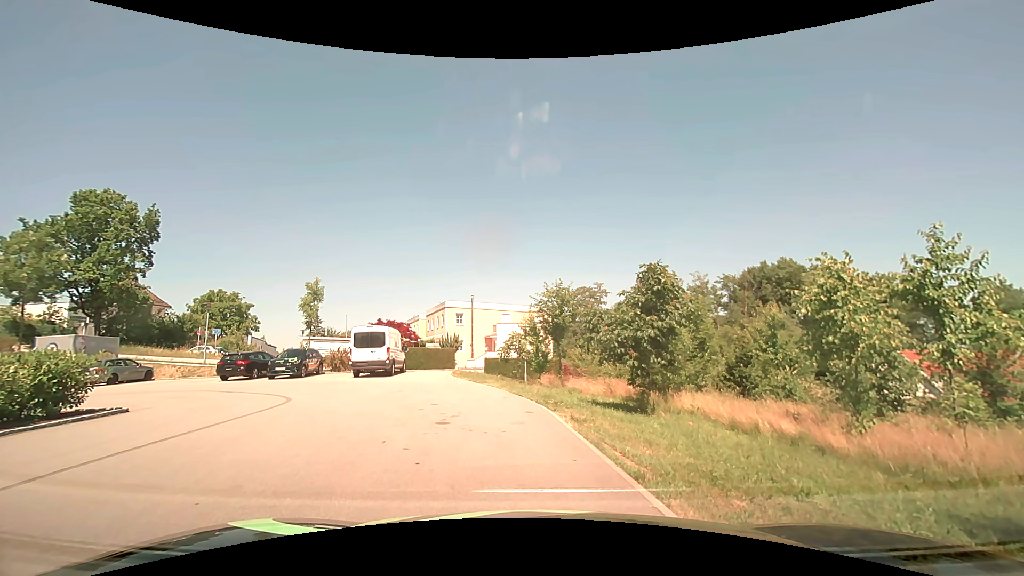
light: Day
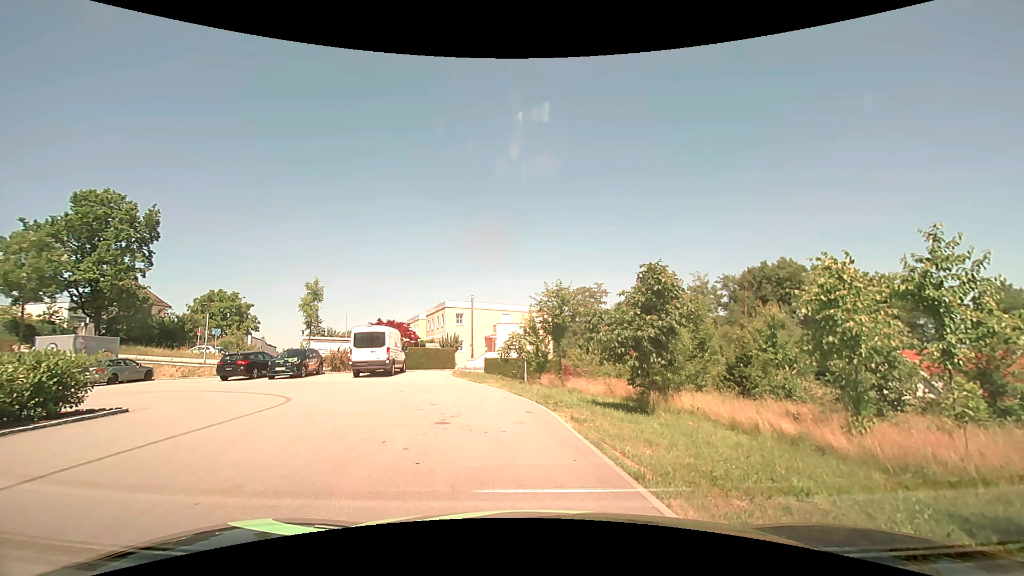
(0.0, 0.0) m; 0°
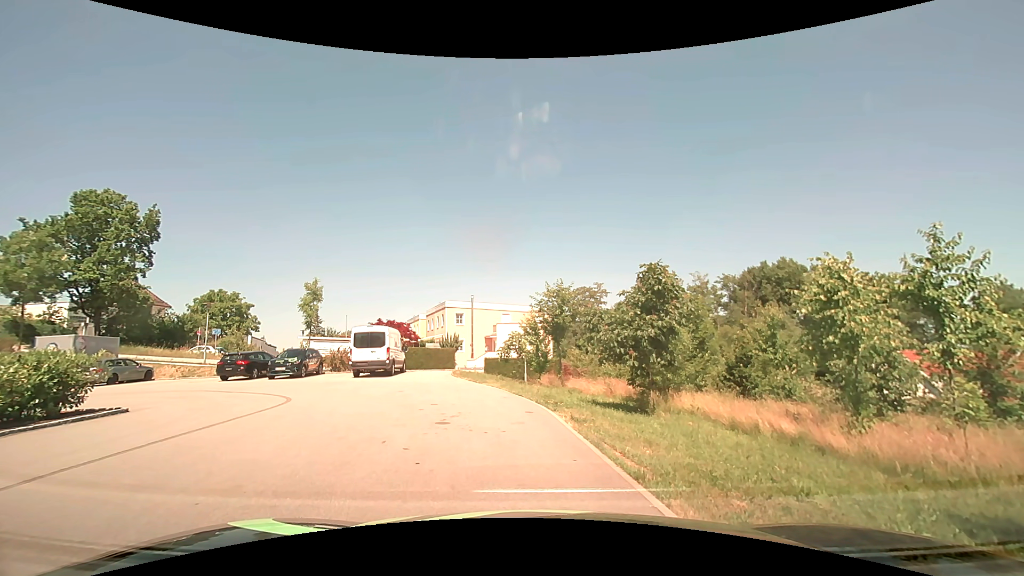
(0.0, 0.0) m; 0°
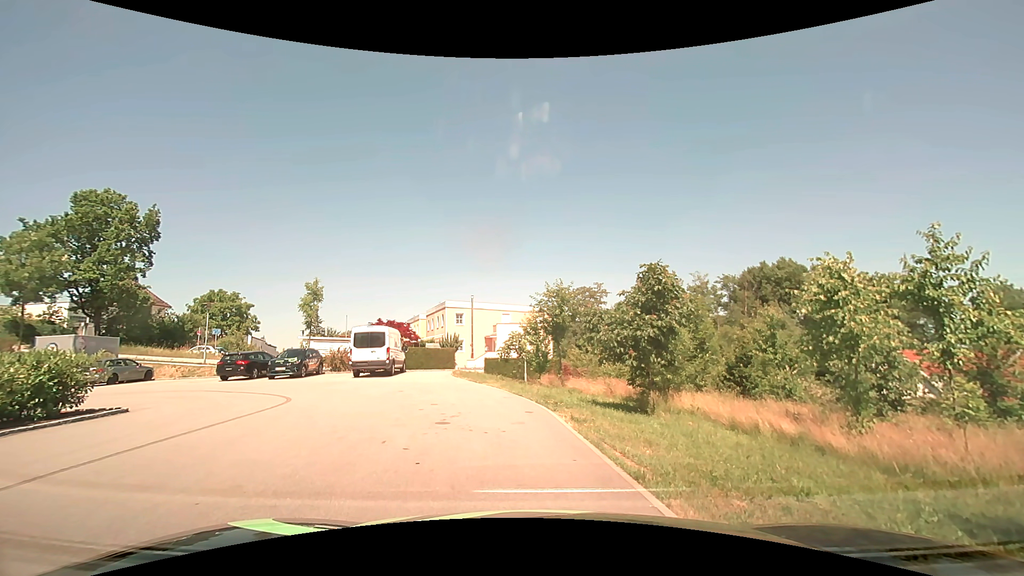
(0.0, 0.0) m; 0°
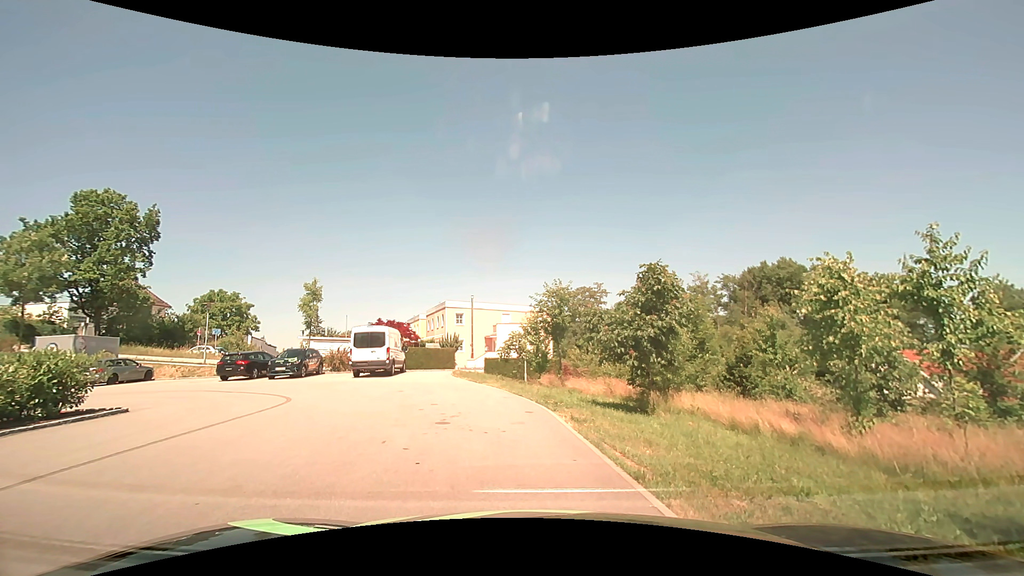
(0.0, 0.0) m; 0°
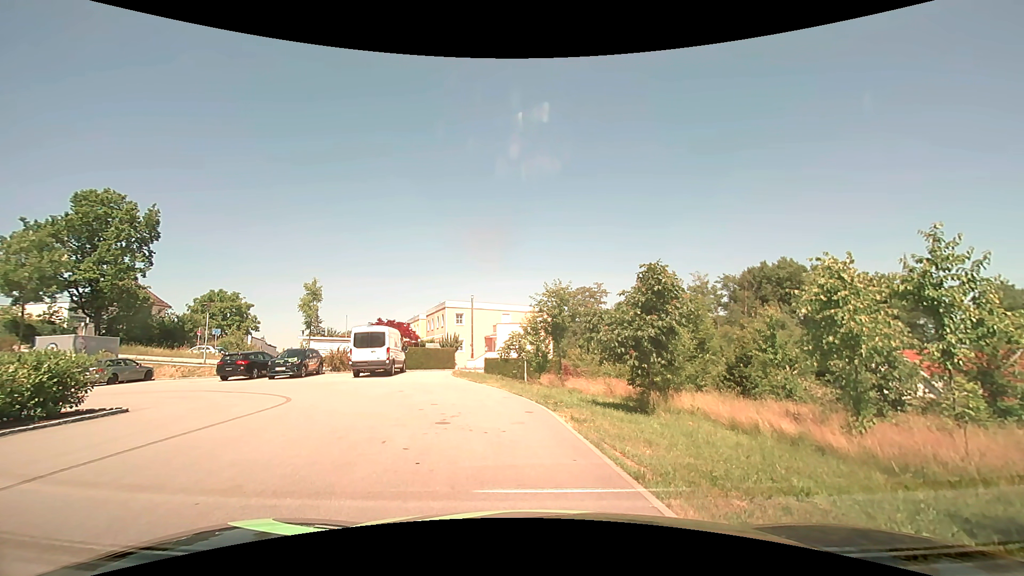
(0.0, 0.0) m; 0°
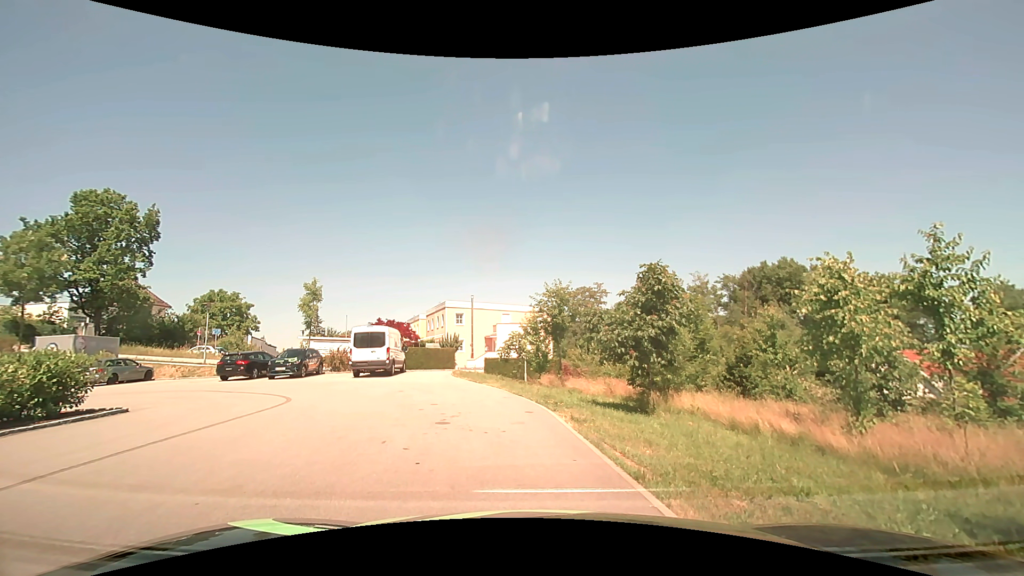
(0.0, 0.0) m; 0°
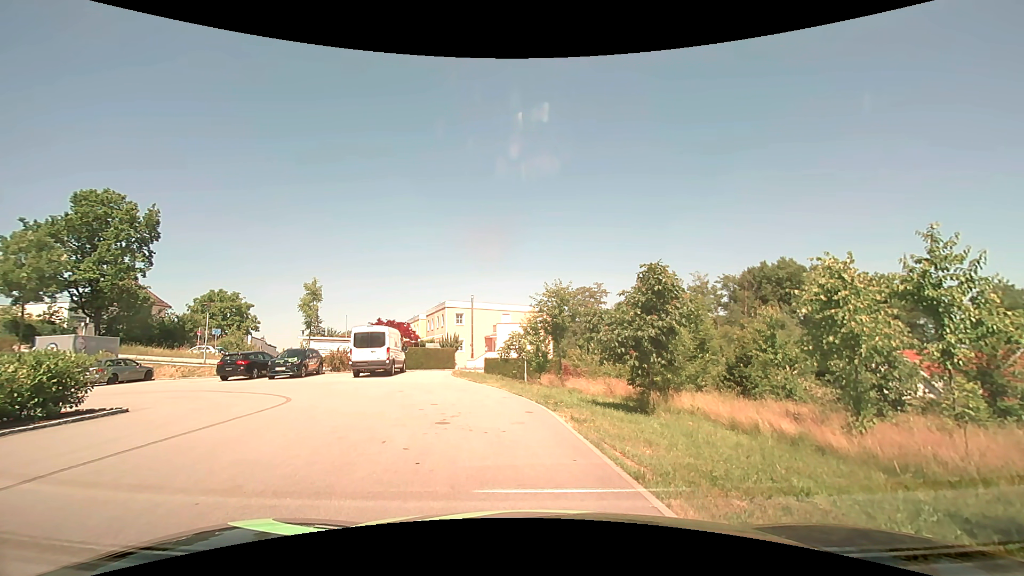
(0.0, 0.0) m; 0°
